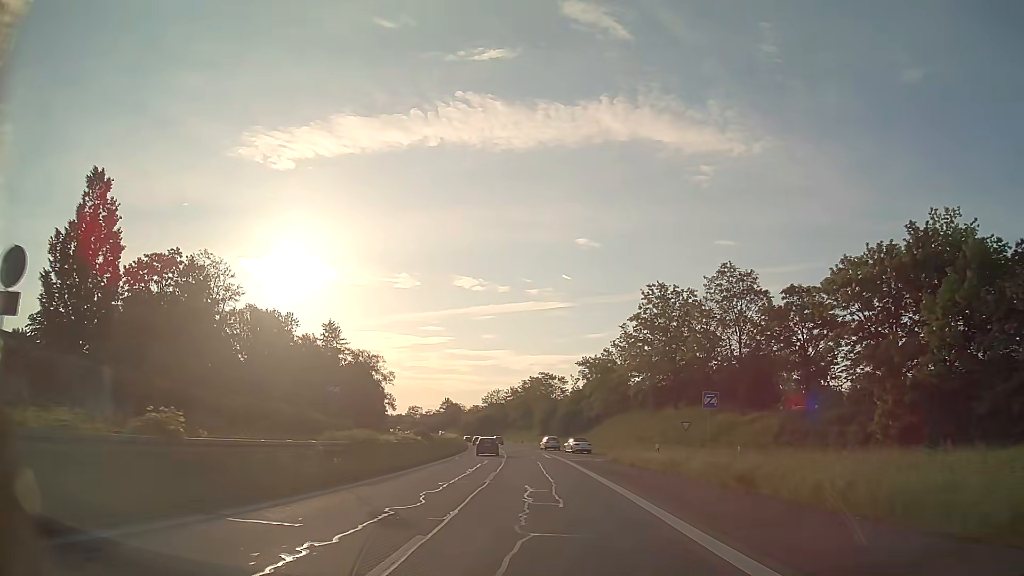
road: trunk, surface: asphalt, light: Day
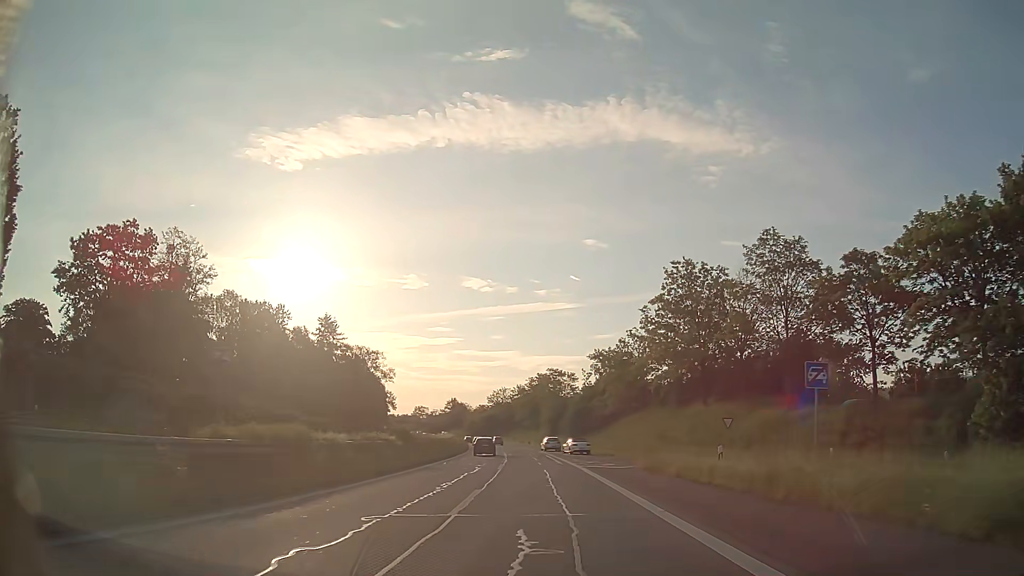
(-0.1, +9.3) m; -1°
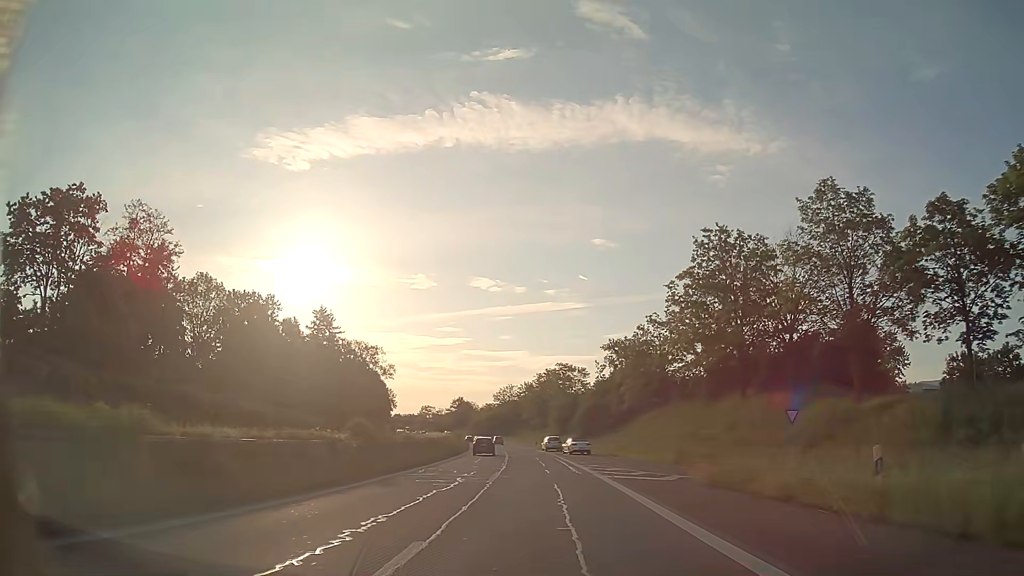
(0.0, +9.2) m; -1°
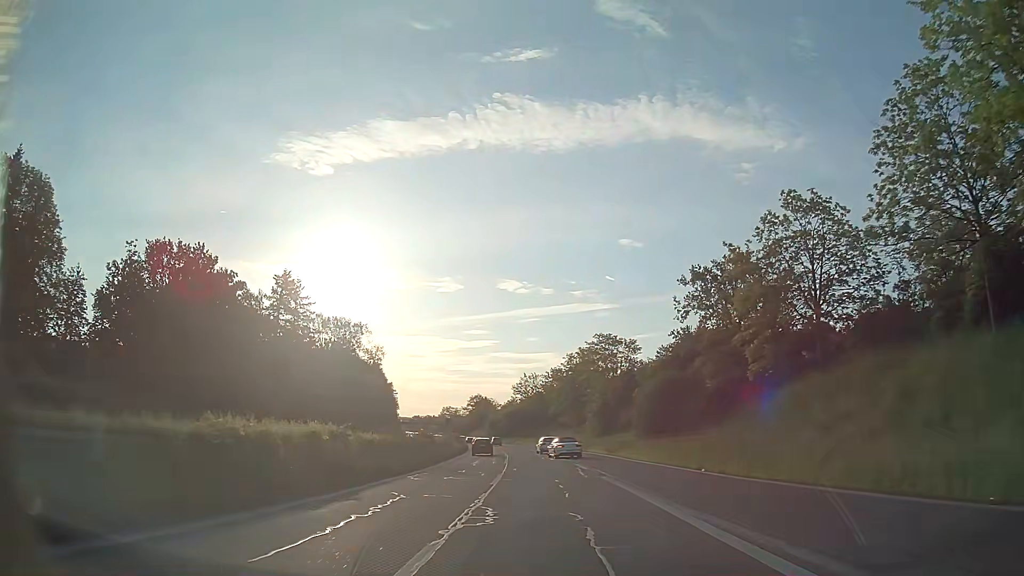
(-0.9, +36.2) m; -3°
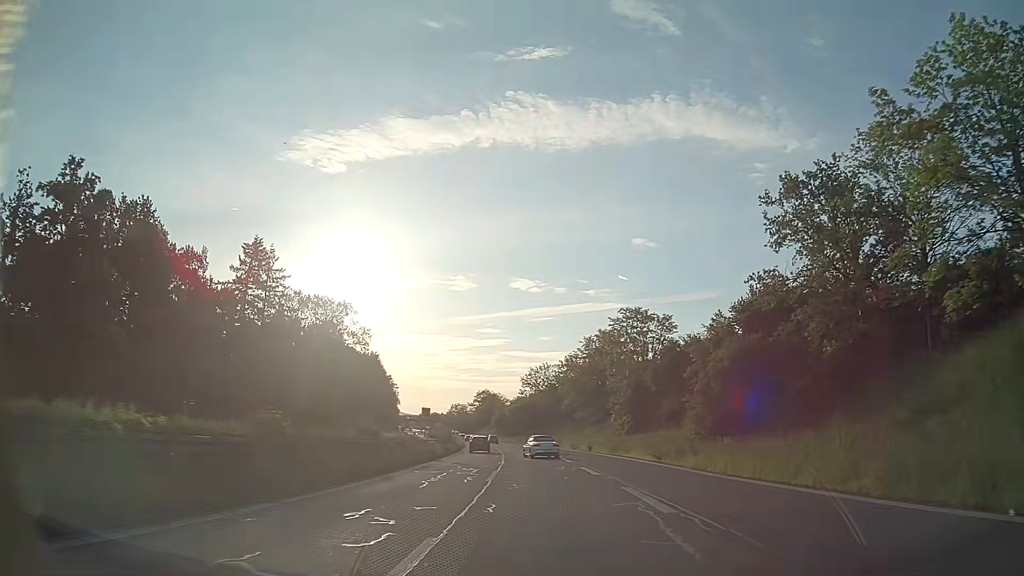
(-0.1, +17.6) m; -1°
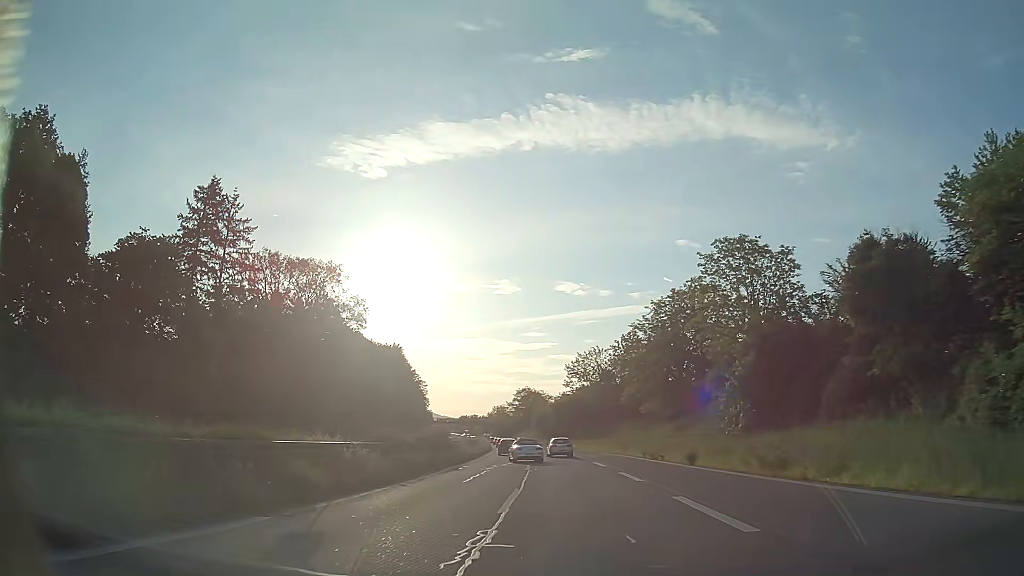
(-0.6, +26.6) m; -3°
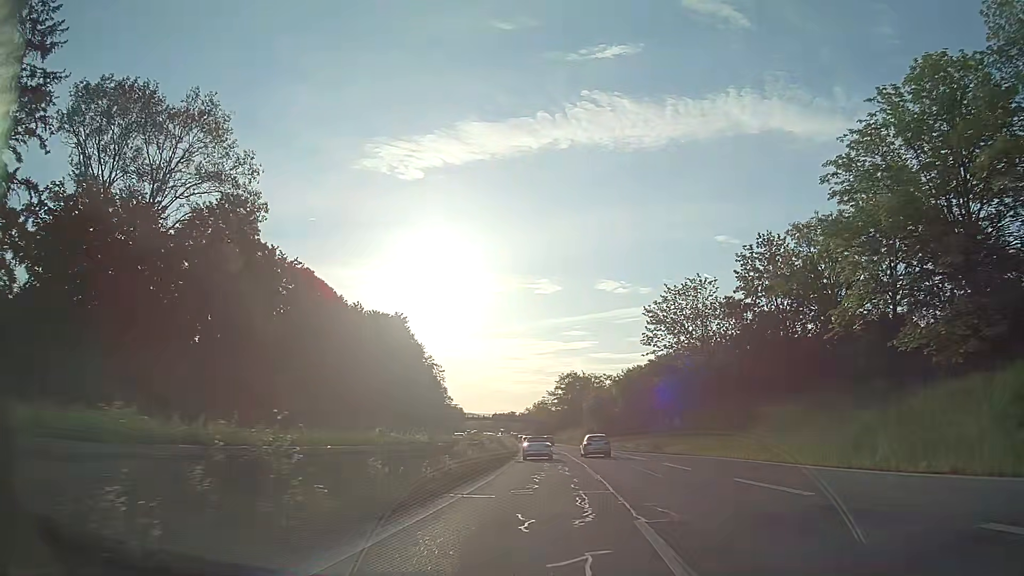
(-2.1, +44.0) m; -4°
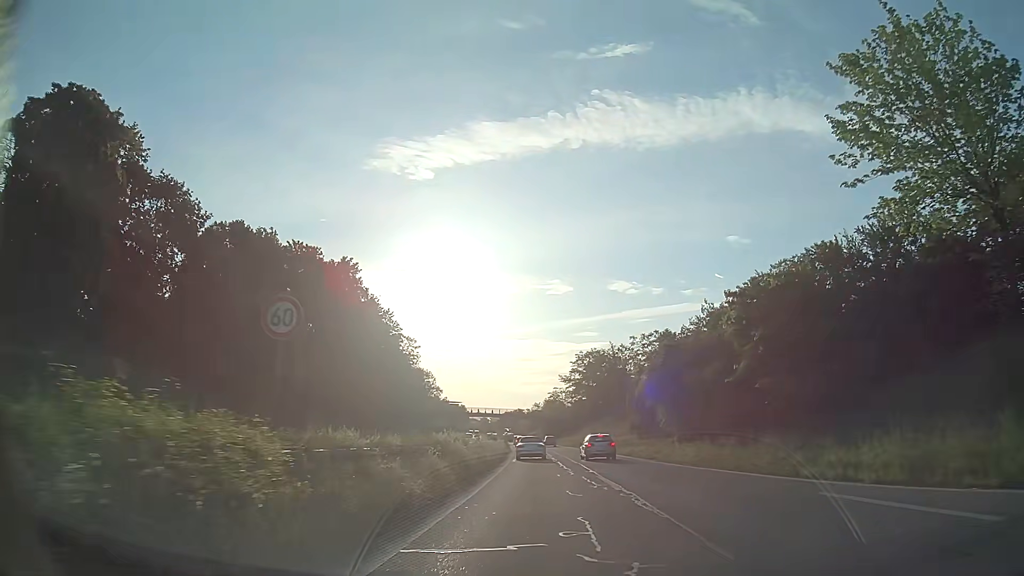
(-0.1, +41.6) m; -1°
(0, +10) (0, +20) (0, +30) (-1, +40) (-1, +50) (-1, +60) (-2, +70) (-2, +80) (-3, +90) (-3, +100) m
